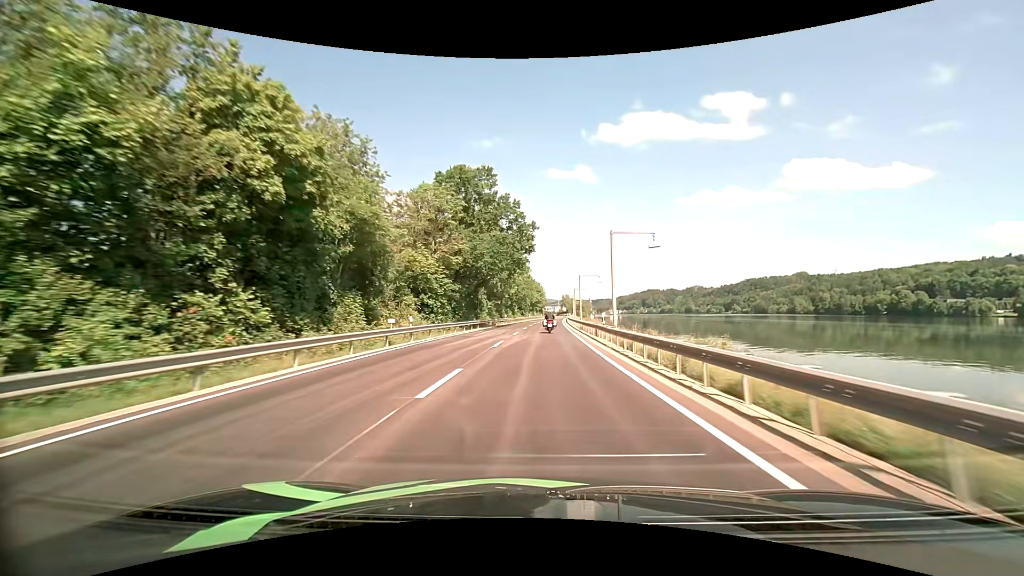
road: primary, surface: asphalt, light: Day
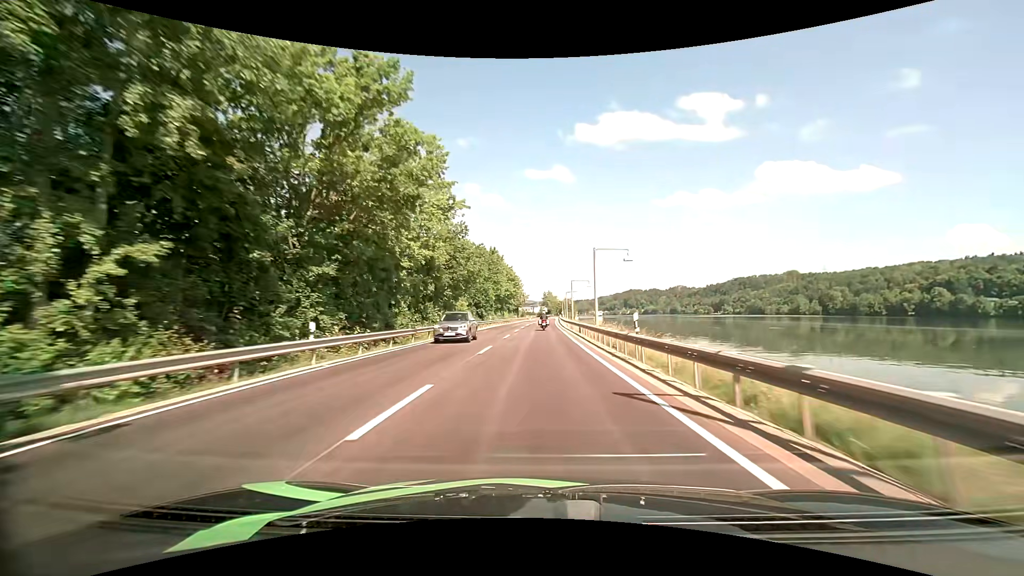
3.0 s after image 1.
(+1.3, +62.7) m; +3°
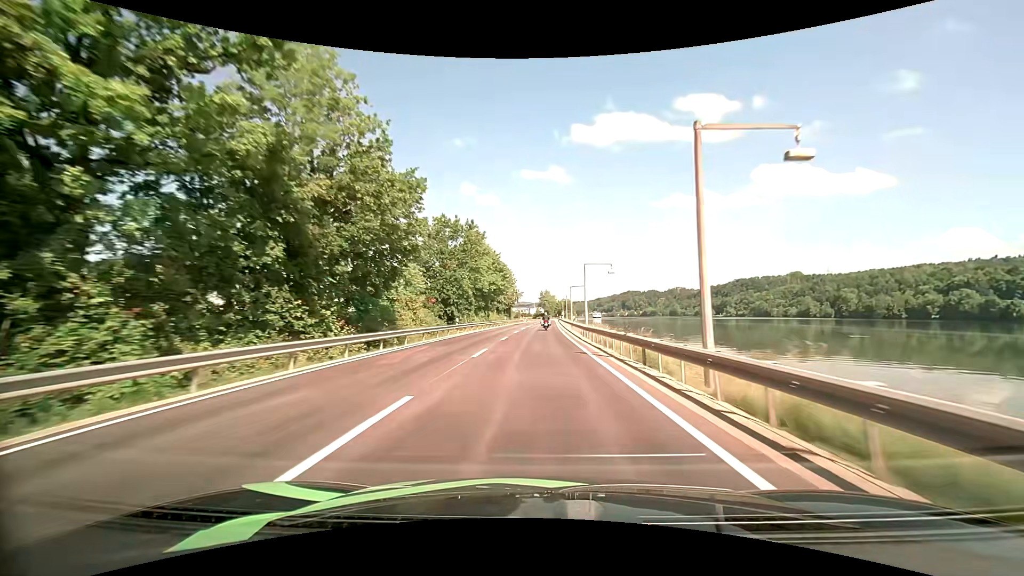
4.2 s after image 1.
(0.0, +25.5) m; 0°
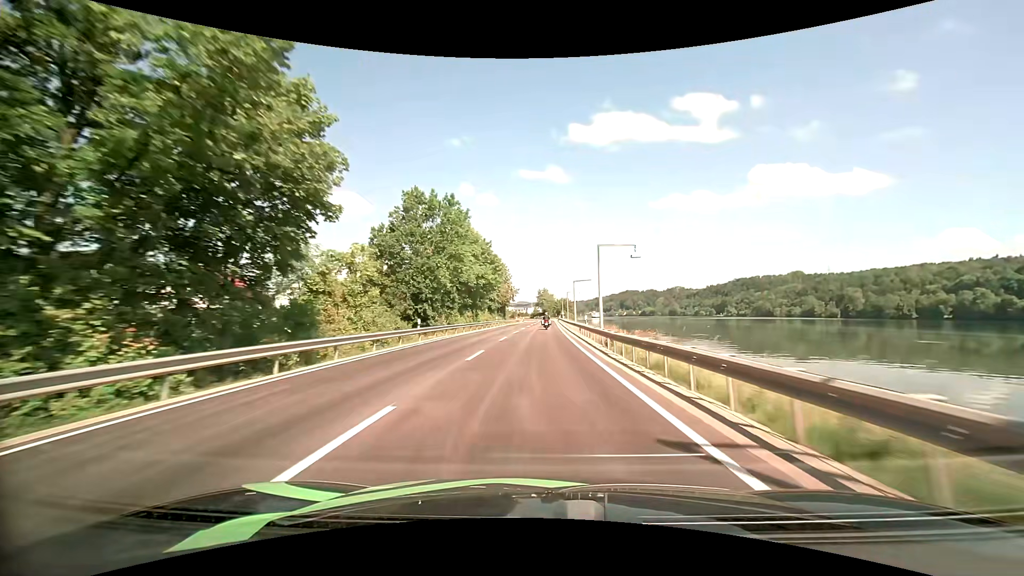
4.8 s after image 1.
(0.0, +12.9) m; 0°
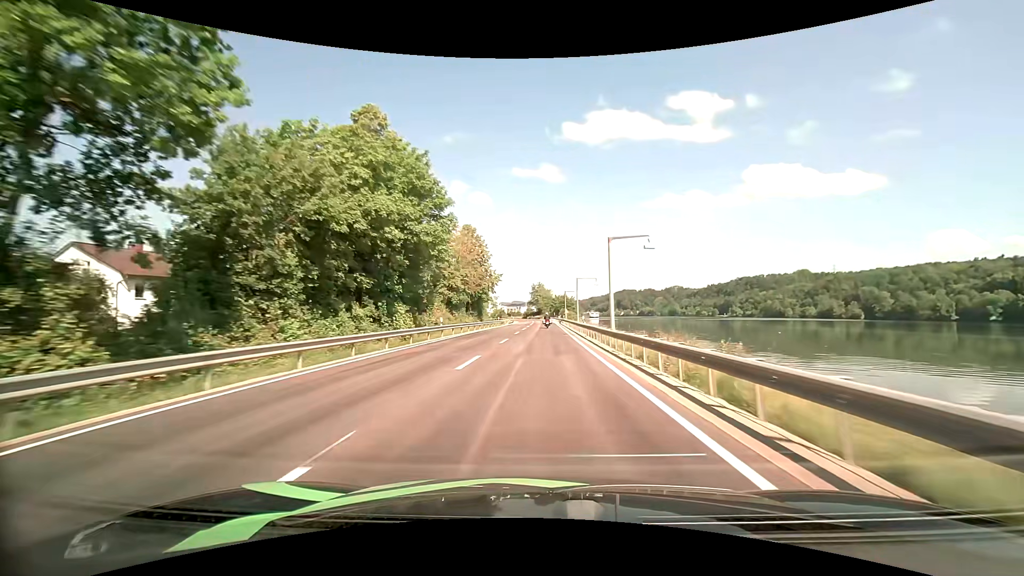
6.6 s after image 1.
(+0.3, +39.0) m; +1°
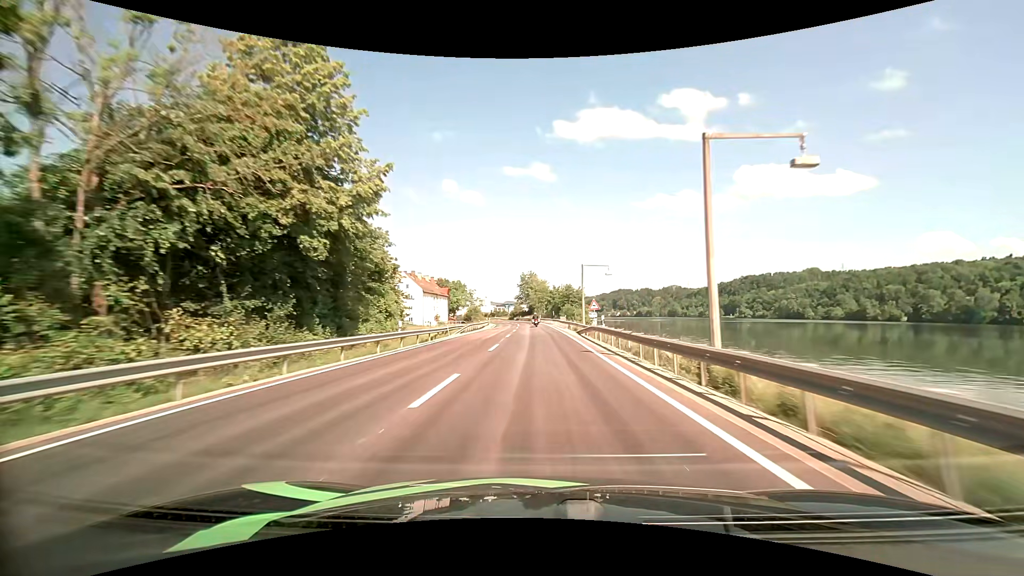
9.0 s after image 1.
(+0.4, +53.3) m; +1°
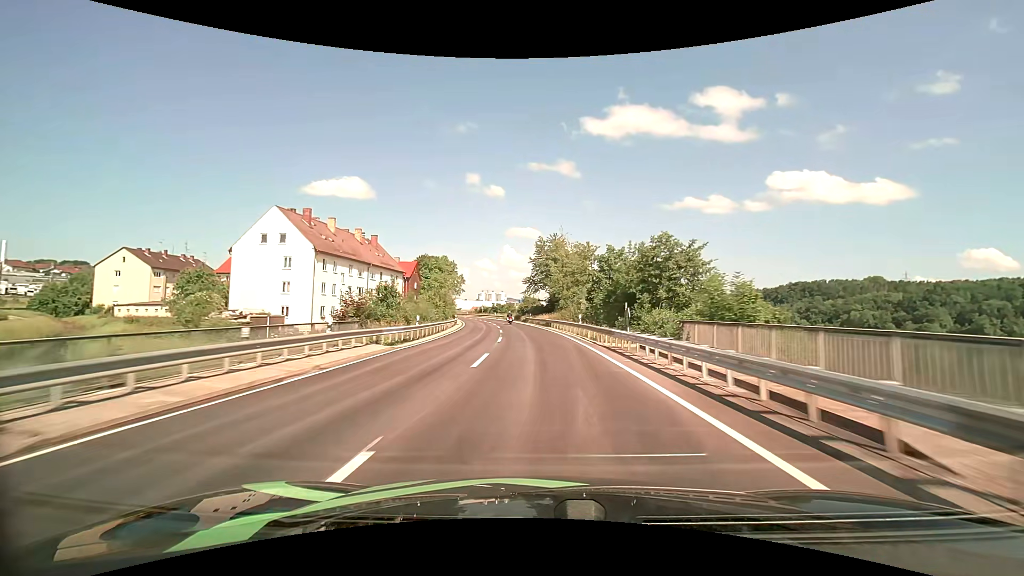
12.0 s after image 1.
(-0.7, +66.8) m; -2°
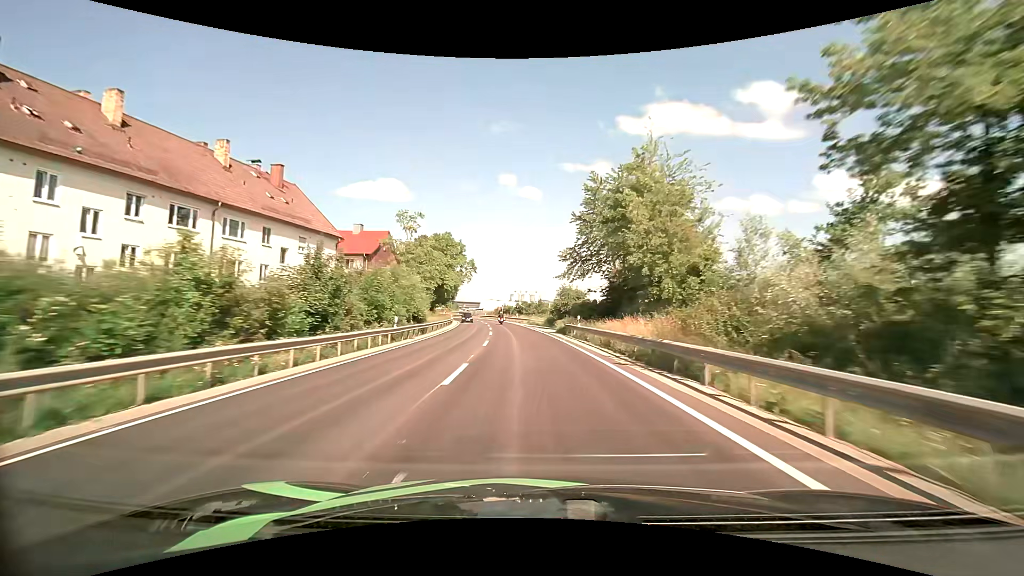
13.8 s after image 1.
(-1.1, +39.5) m; -4°
(0, +10) (0, +20) (-1, +30) (-2, +40) (-3, +50) (-4, +60) (-5, +70) (-7, +80) (-9, +89) (-10, +99) m
